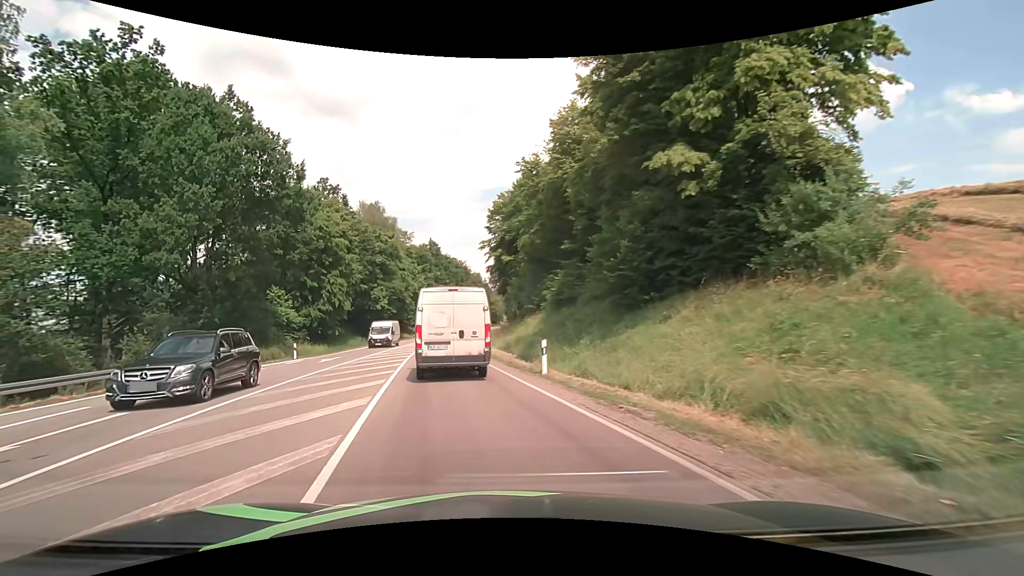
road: primary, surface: asphalt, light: Day
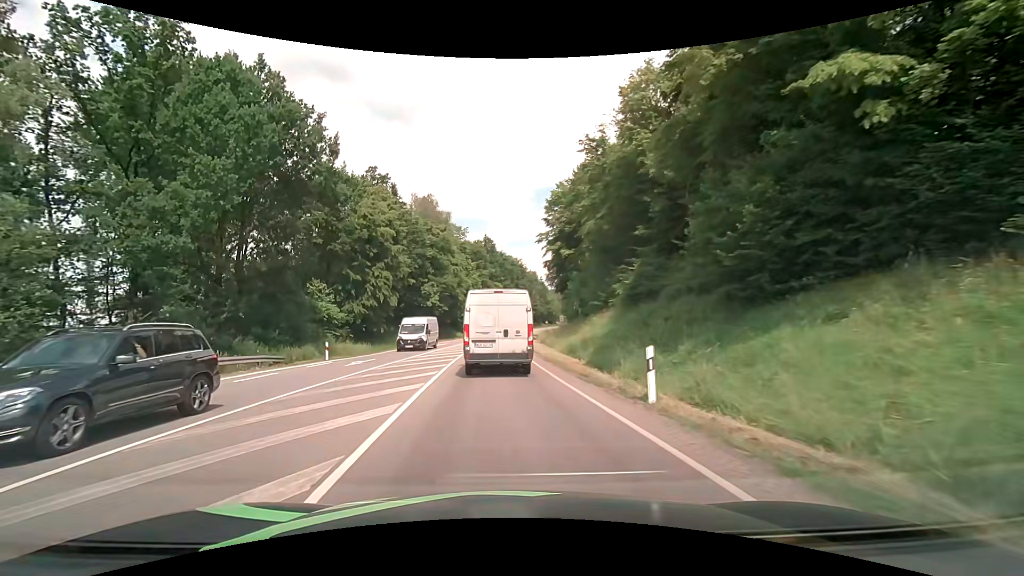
(-0.3, +5.7) m; -6°
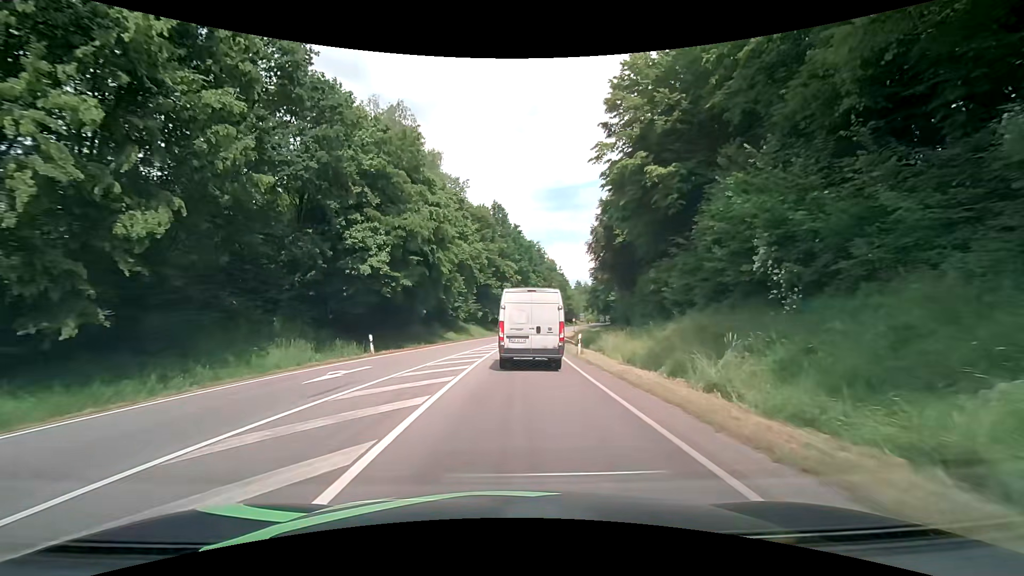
(-1.6, +34.5) m; -1°
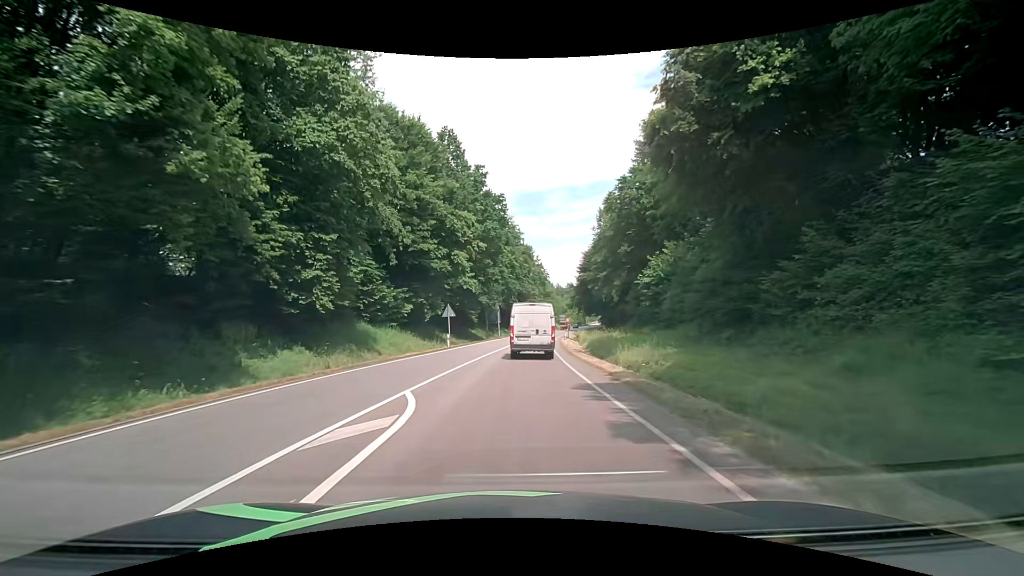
(+0.8, +37.4) m; +3°
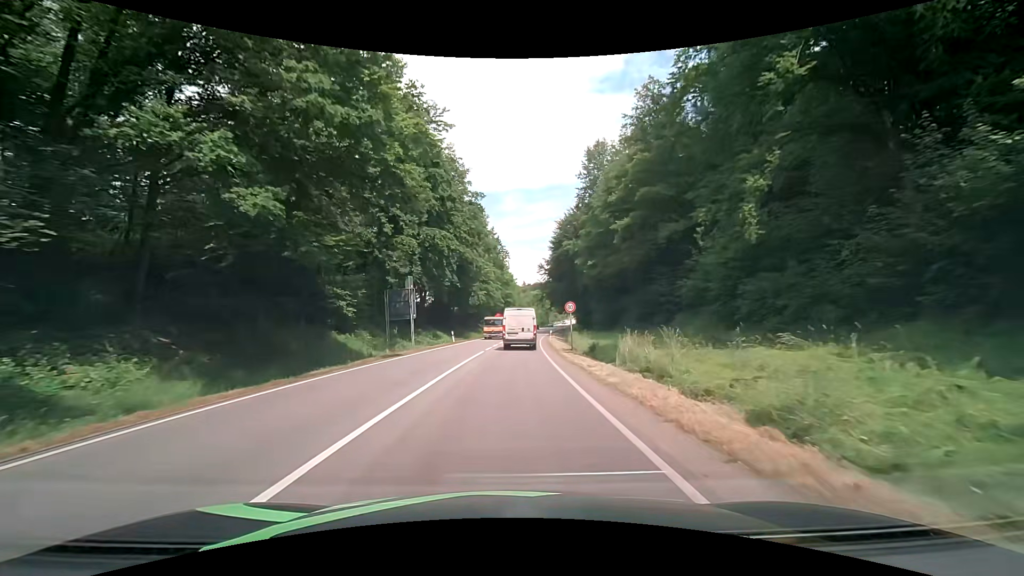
(+2.1, +42.6) m; +5°
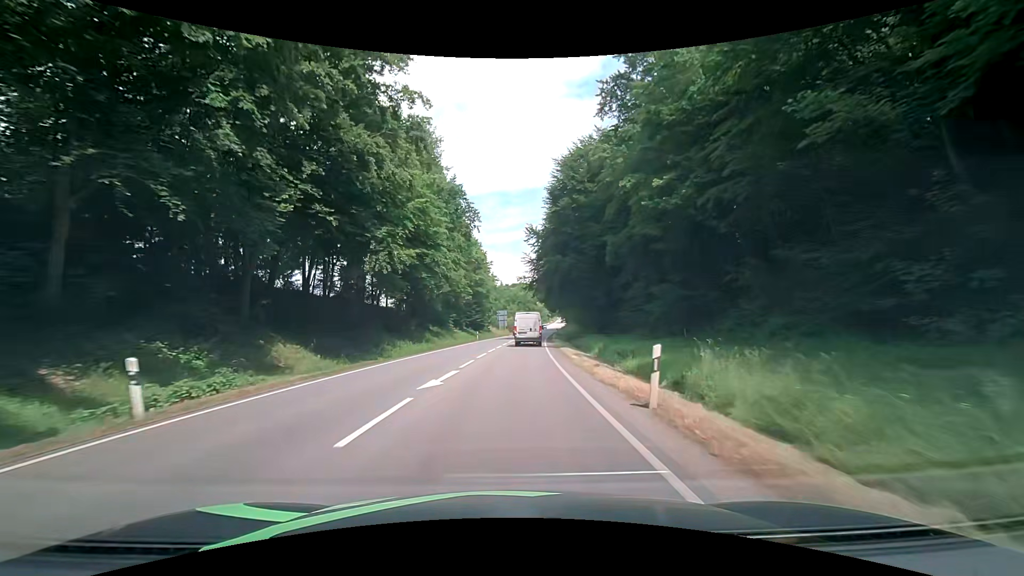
(+1.0, +37.5) m; +2°
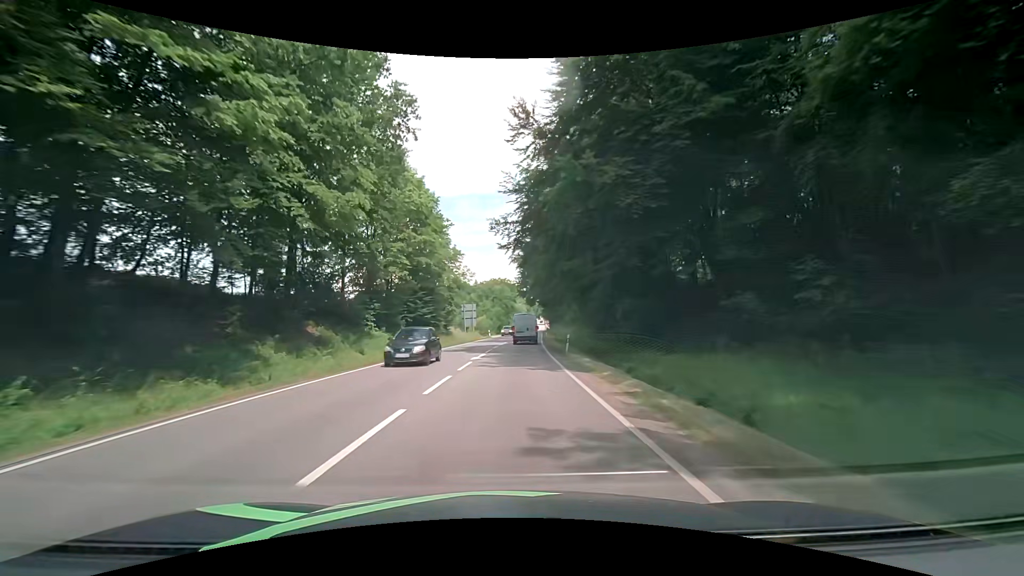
(+0.8, +31.5) m; +3°
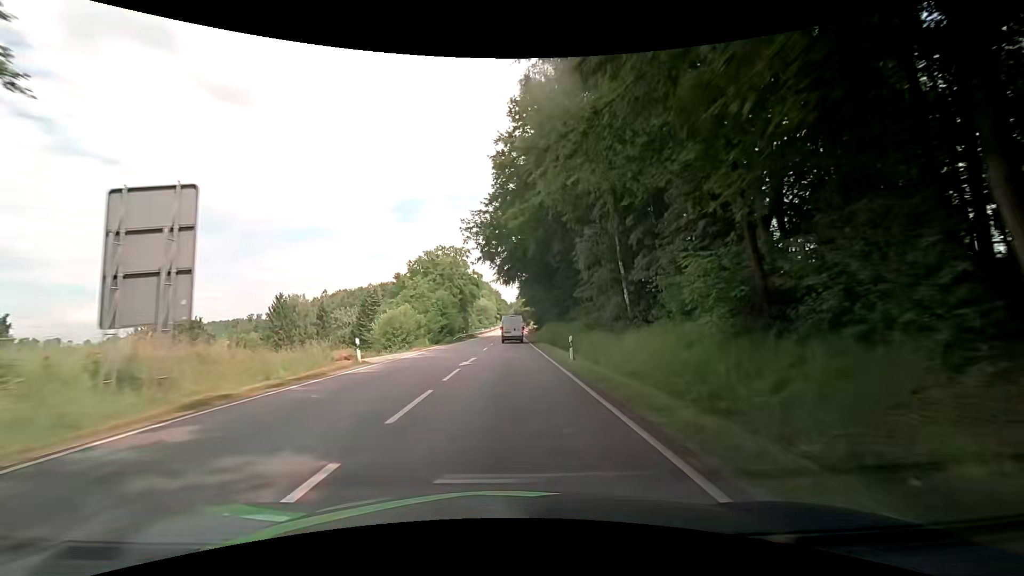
(+1.9, +57.3) m; +3°
(0, +10) (0, +20) (0, +30) (+1, +40) (+1, +50) (+1, +60) (+1, +70) (+1, +80) (+1, +90) (+2, +100) m
